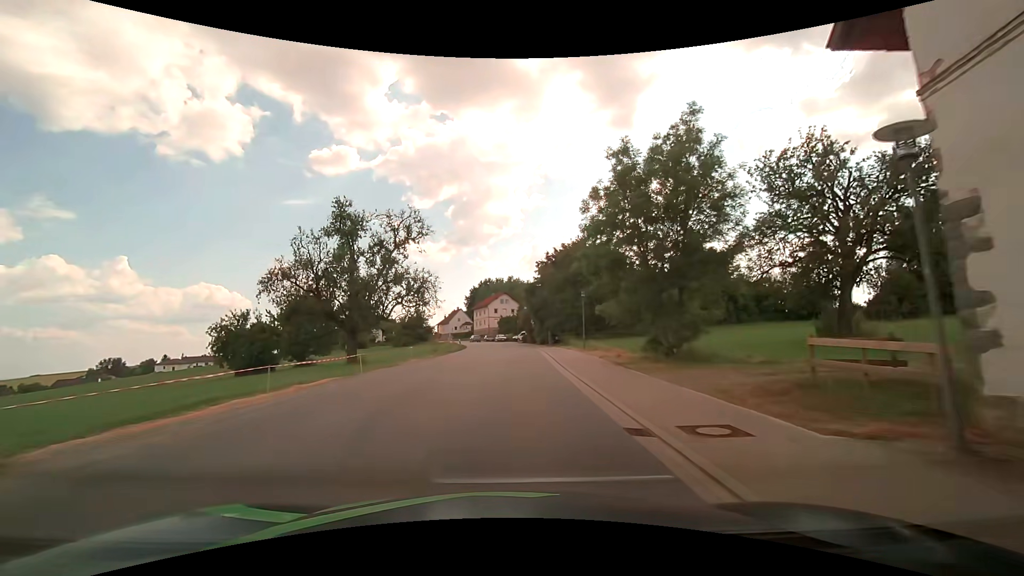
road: tertiary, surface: asphalt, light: Day
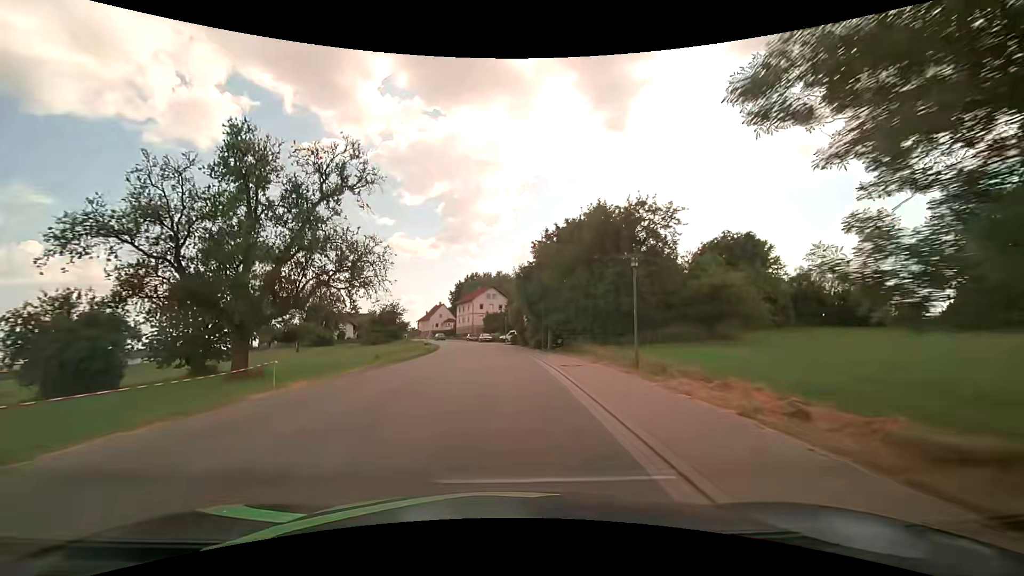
(+0.2, +15.0) m; +1°
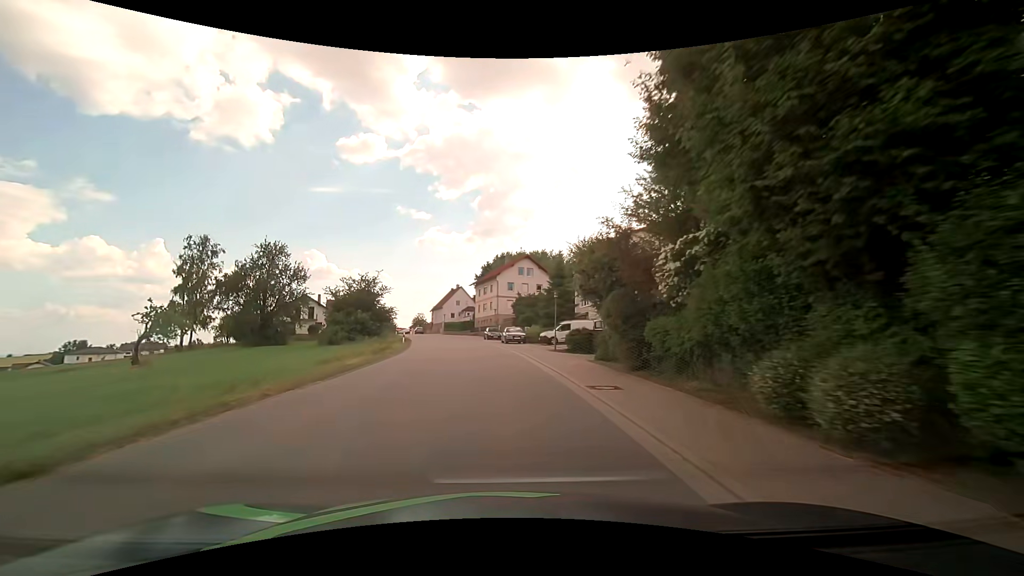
(-0.8, +38.4) m; -4°
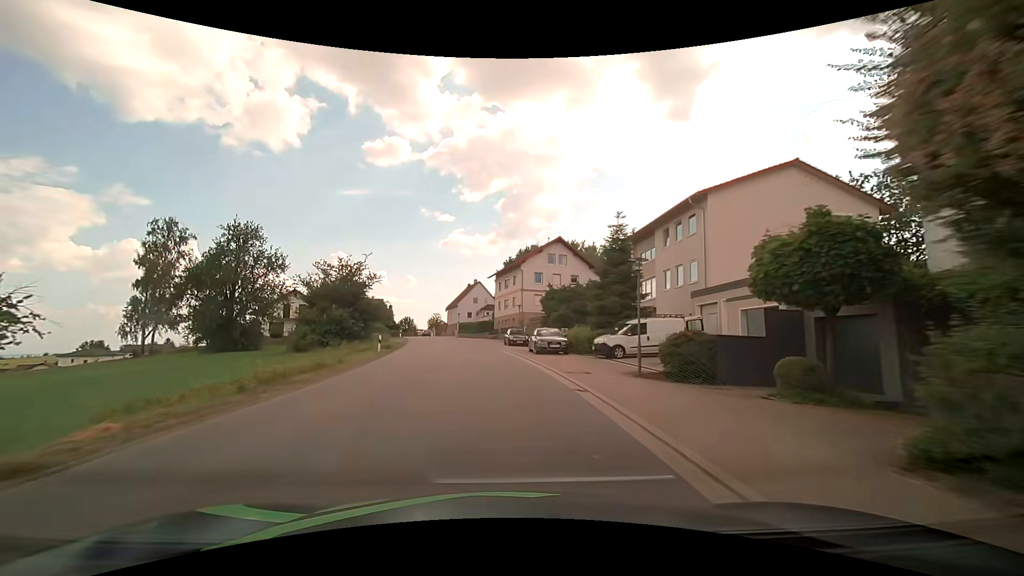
(-0.3, +15.5) m; -3°
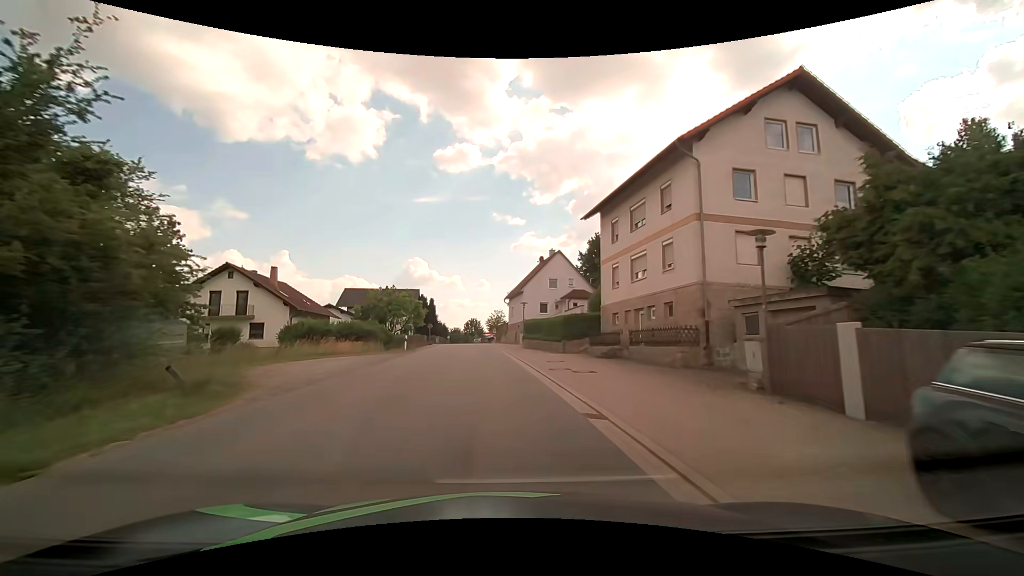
(-2.7, +38.6) m; -8°
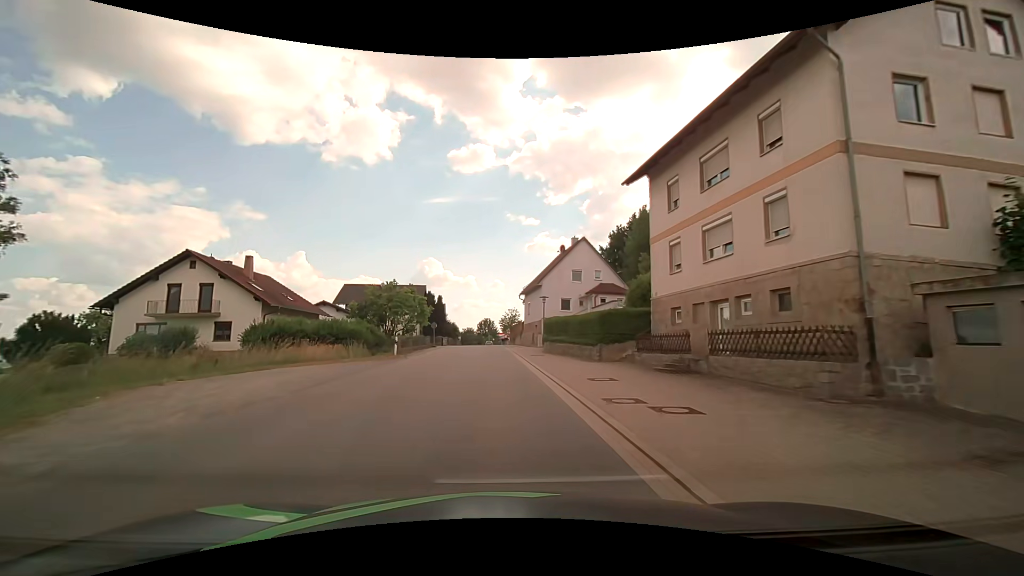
(-0.1, +7.8) m; -2°
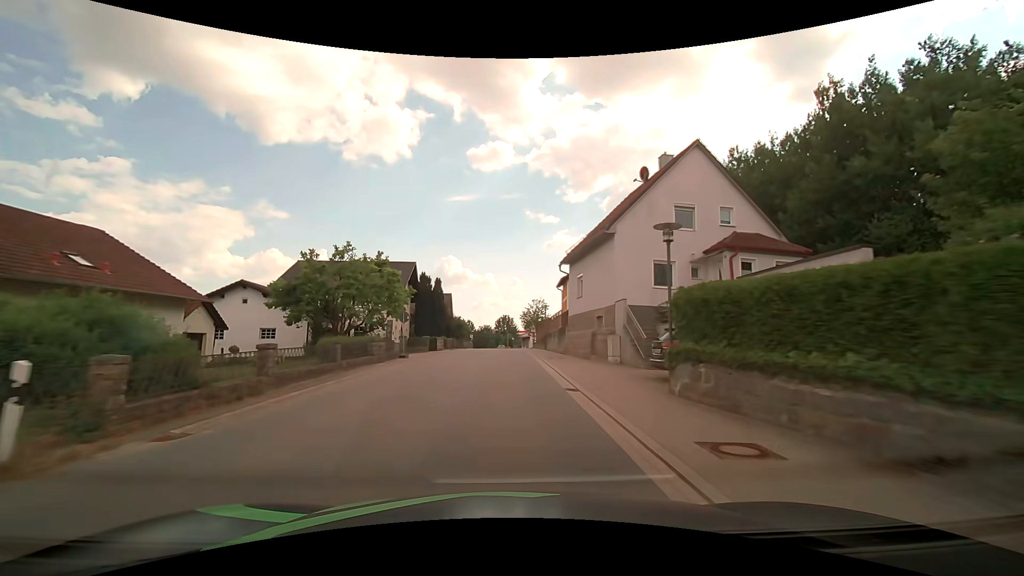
(-0.7, +23.3) m; -2°
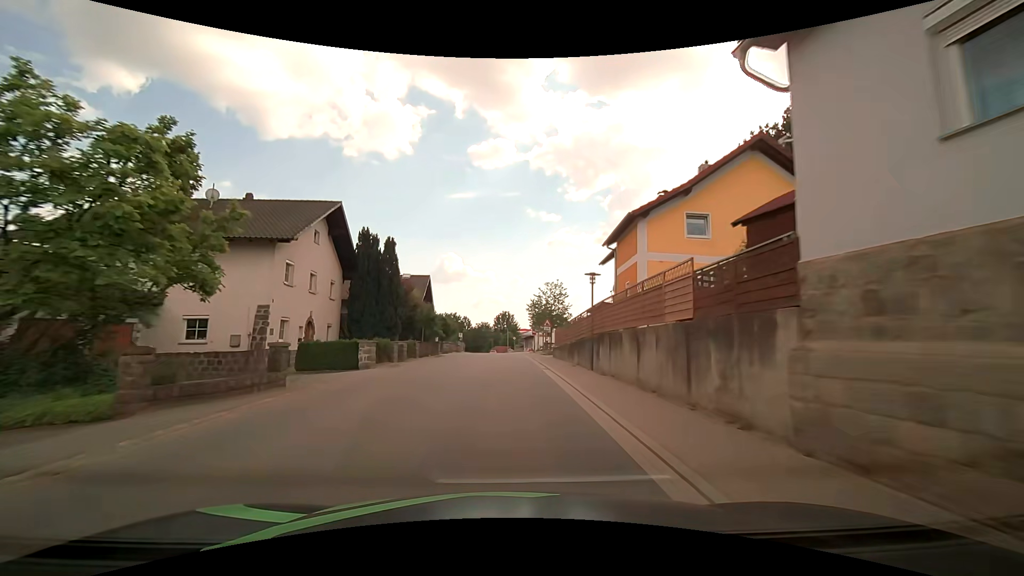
(-0.1, +23.5) m; 0°
(0, +10) (0, +20) (0, +30) (0, +40) (0, +50) (-1, +60) (-1, +70) (-1, +80) (-2, +90) (-2, +100) m
